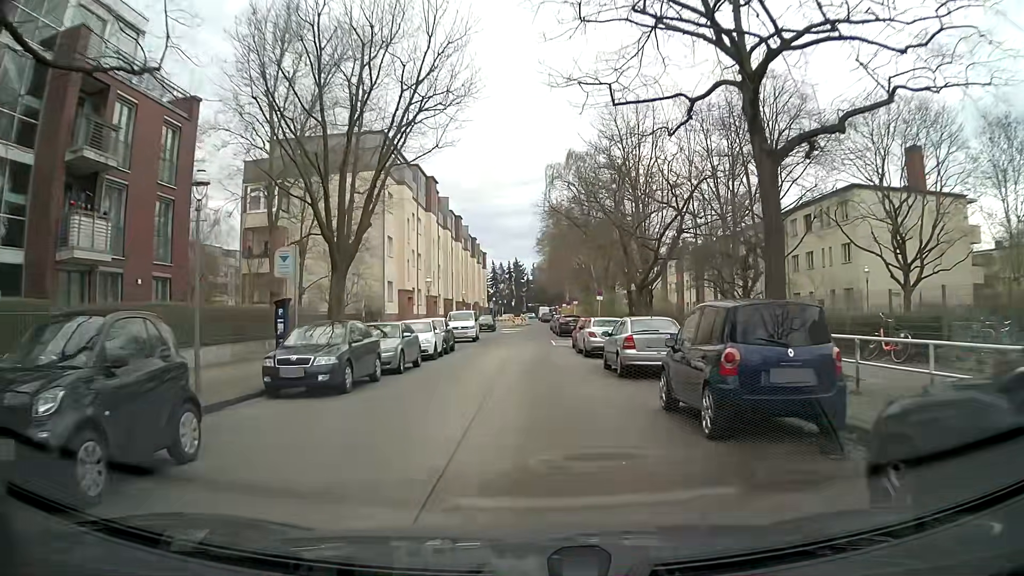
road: residential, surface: concrete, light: Day
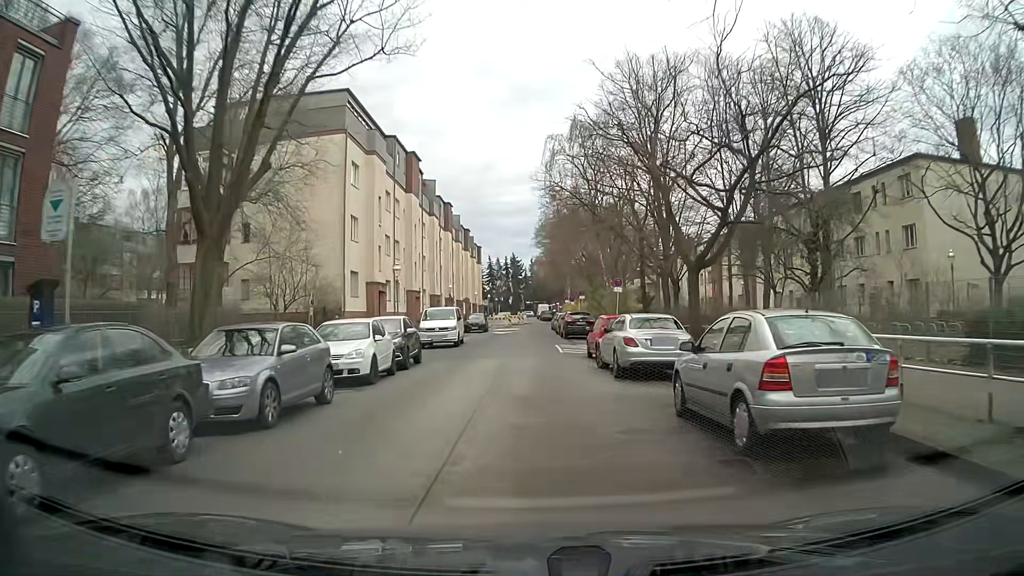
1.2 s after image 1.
(-0.1, +9.4) m; 0°
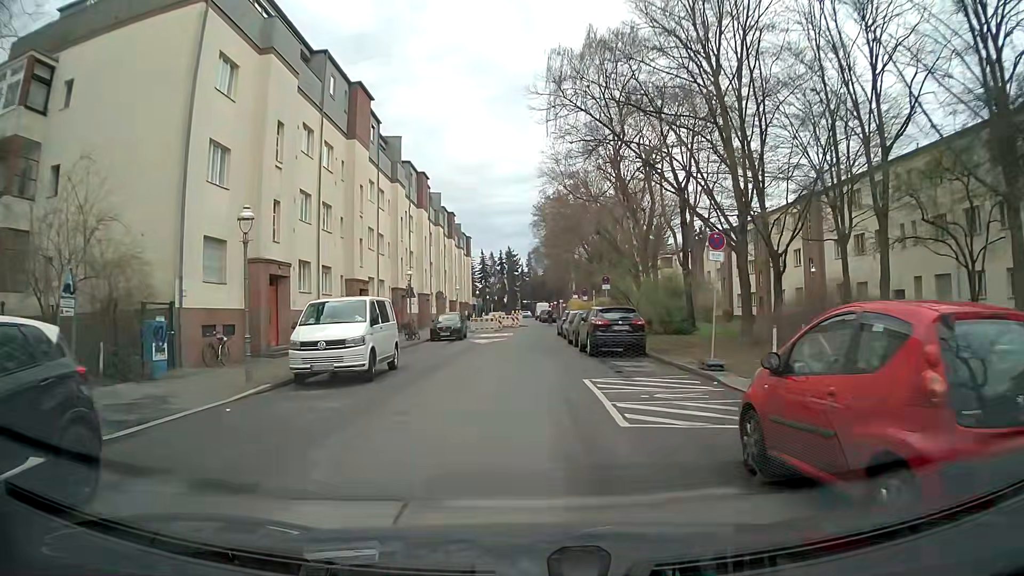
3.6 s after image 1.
(-0.1, +17.3) m; 0°
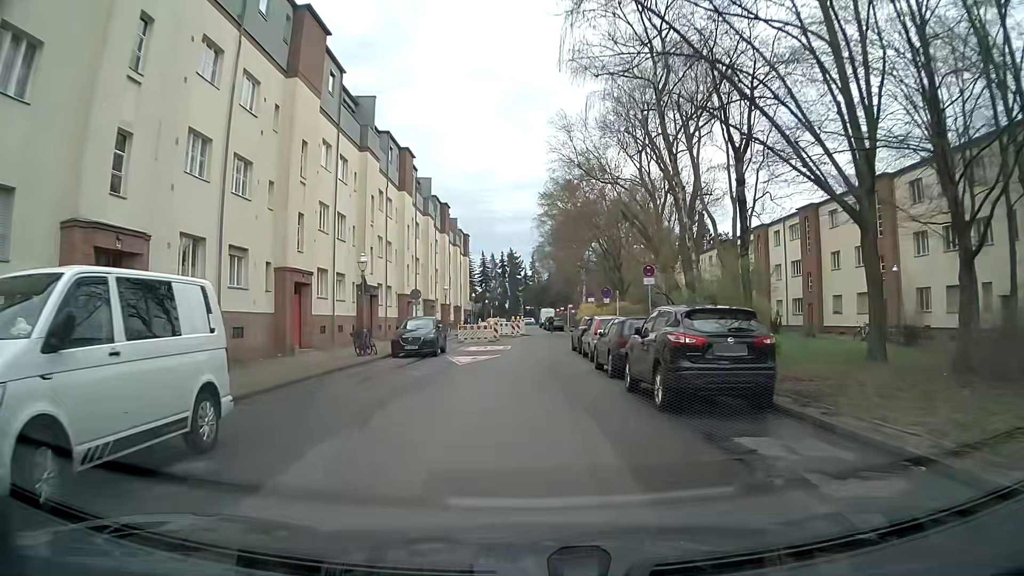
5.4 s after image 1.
(0.0, +11.1) m; 0°
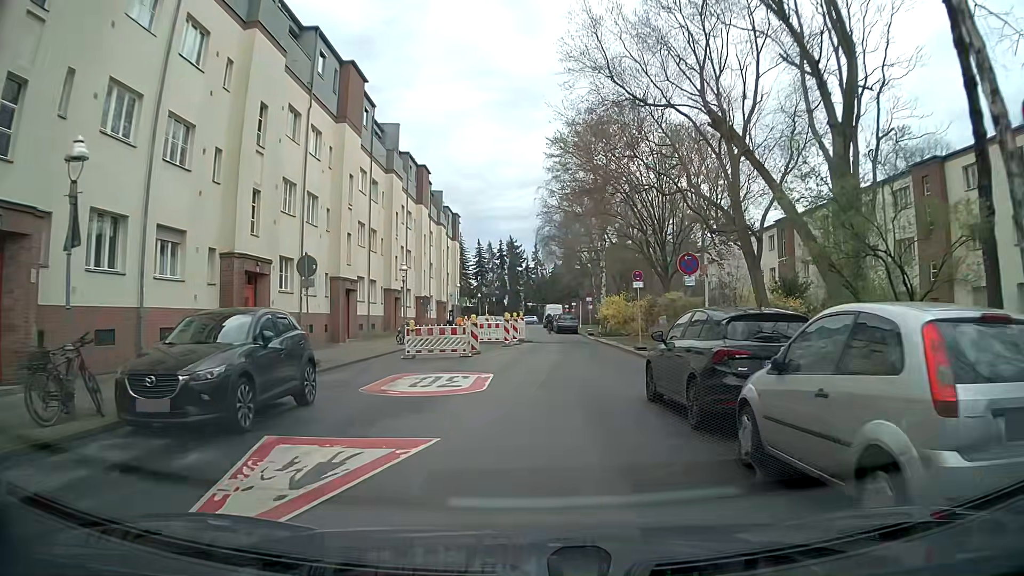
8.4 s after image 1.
(-0.1, +18.1) m; 0°
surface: asphalt
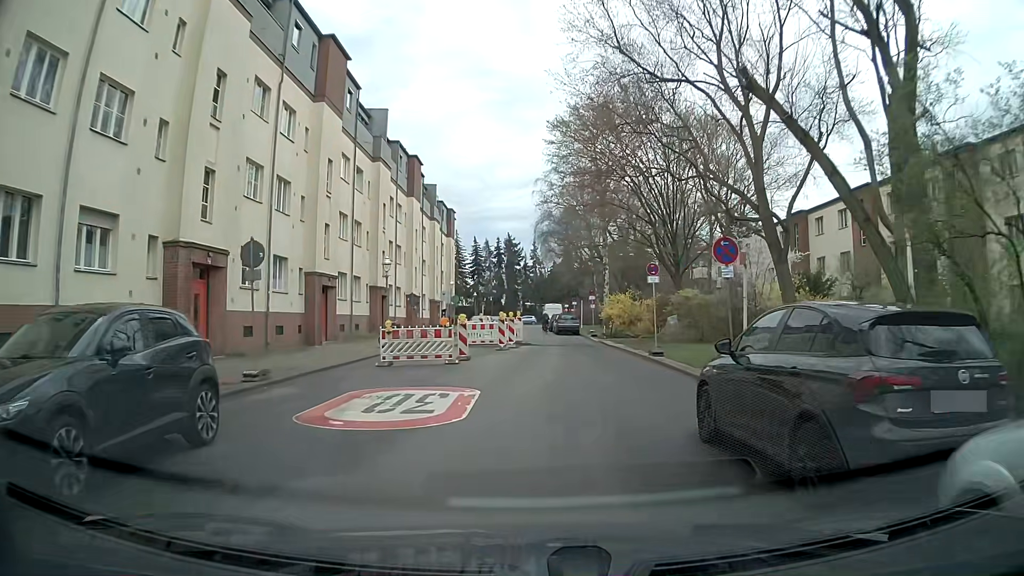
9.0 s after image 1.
(0.0, +3.6) m; -2°
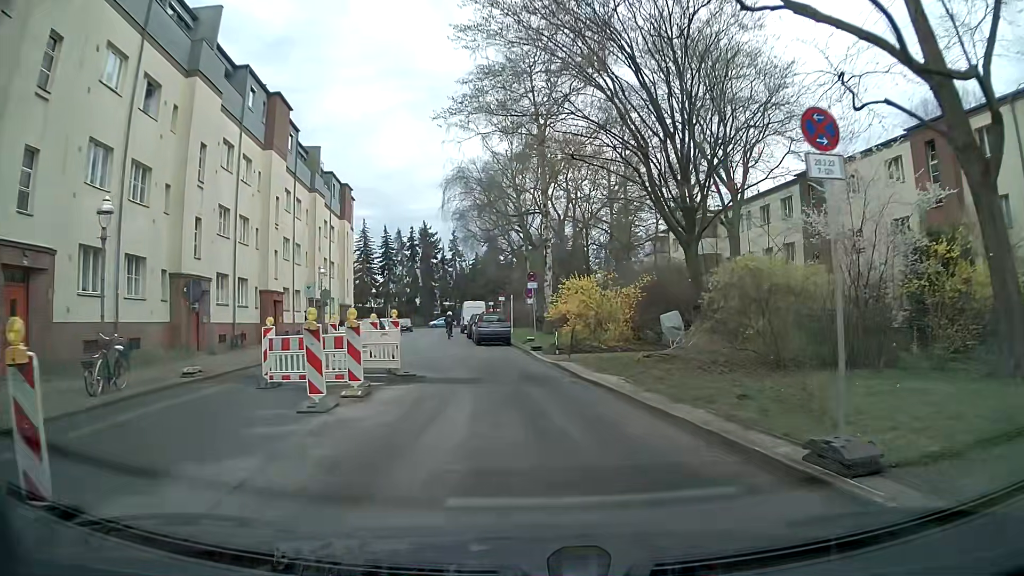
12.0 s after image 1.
(+1.2, +17.0) m; +6°
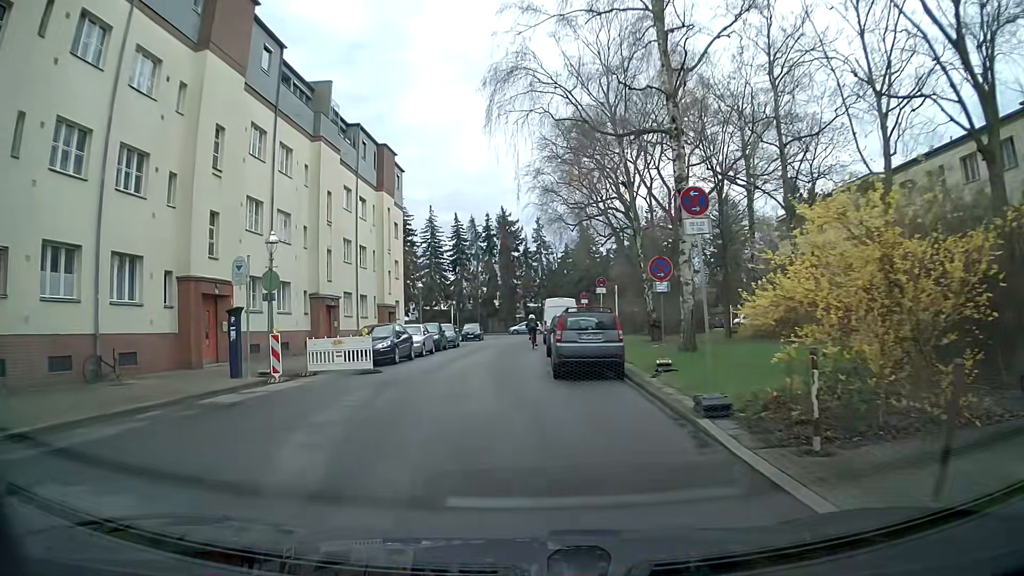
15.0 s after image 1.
(-0.3, +16.9) m; -7°
